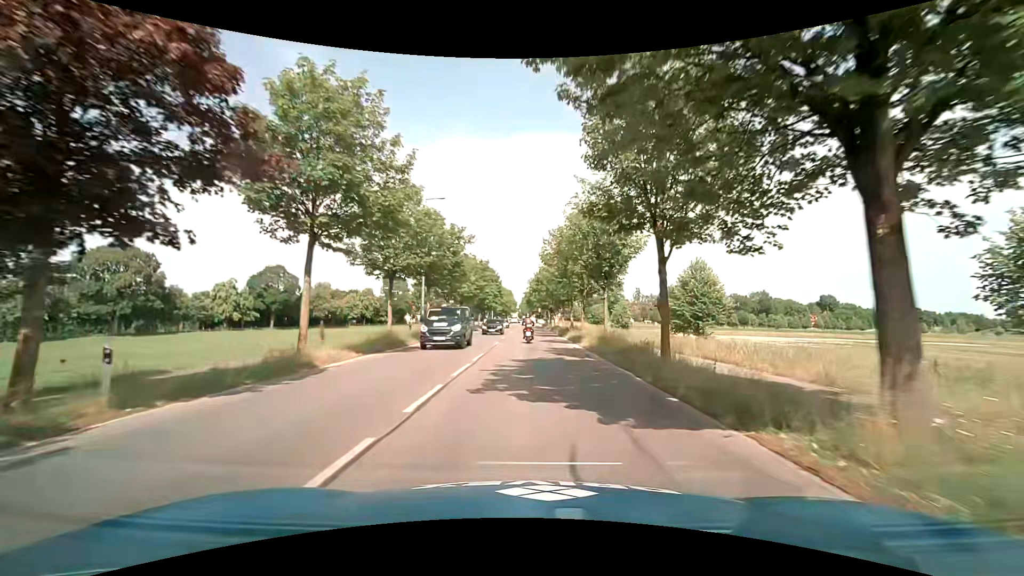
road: tertiary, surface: asphalt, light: Day
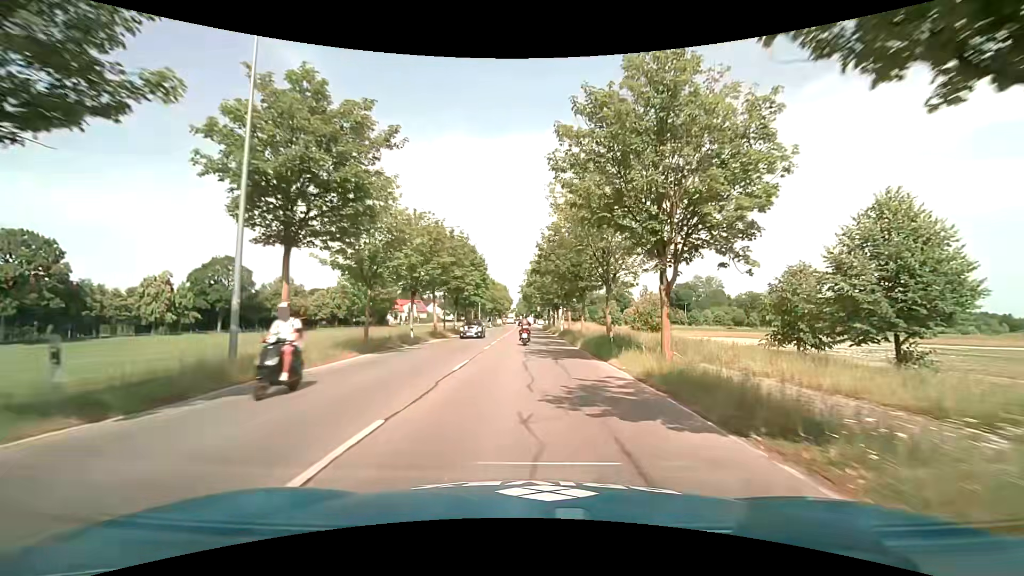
(+0.1, +22.6) m; 0°
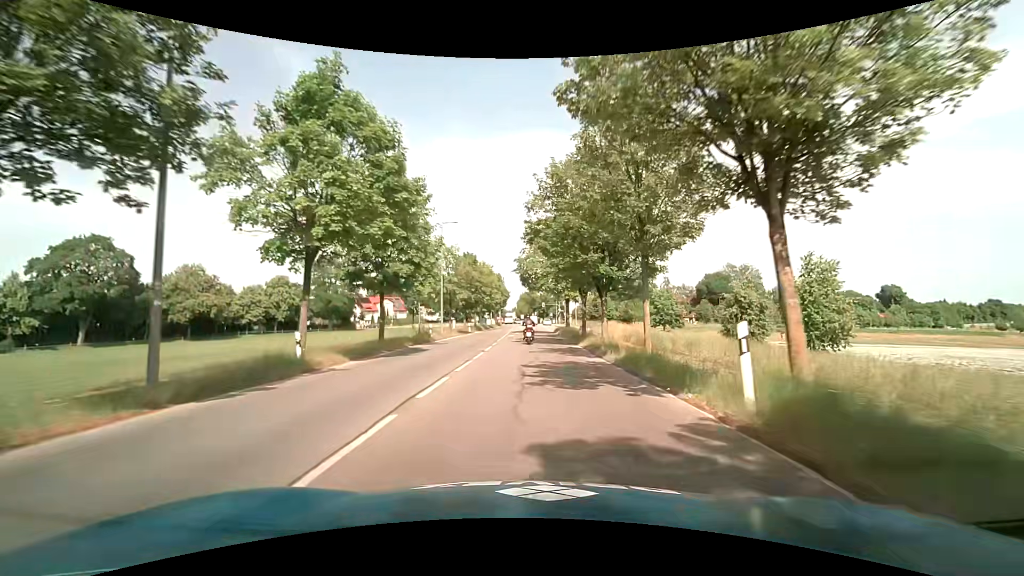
(0.0, +36.9) m; 0°
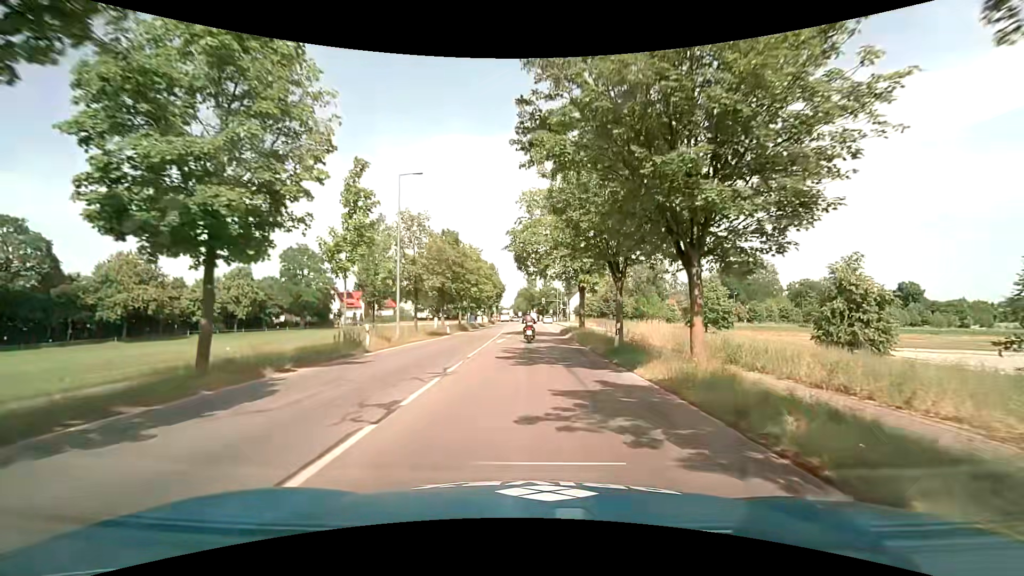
(0.0, +14.3) m; 0°
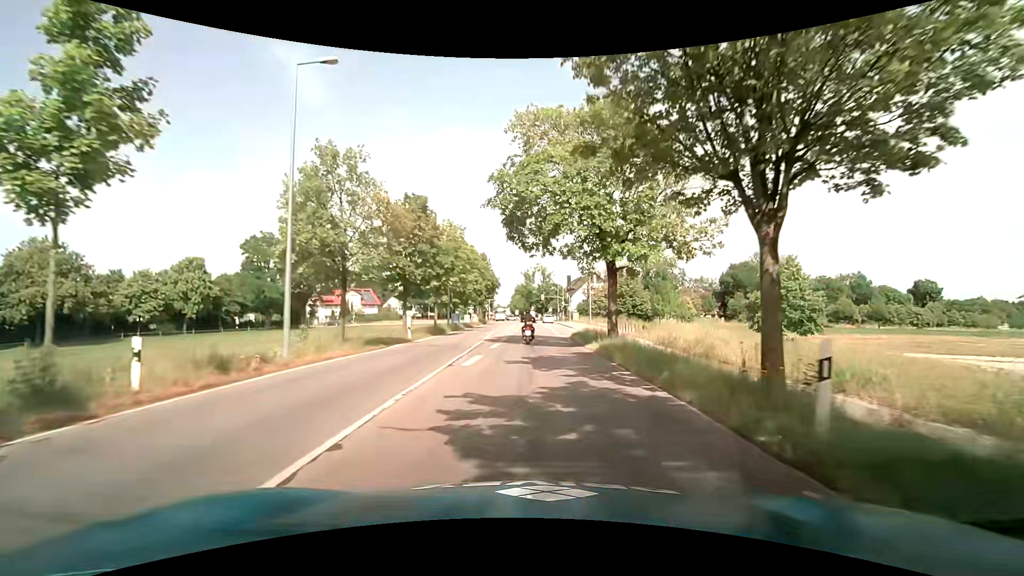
(0.0, +13.3) m; -1°
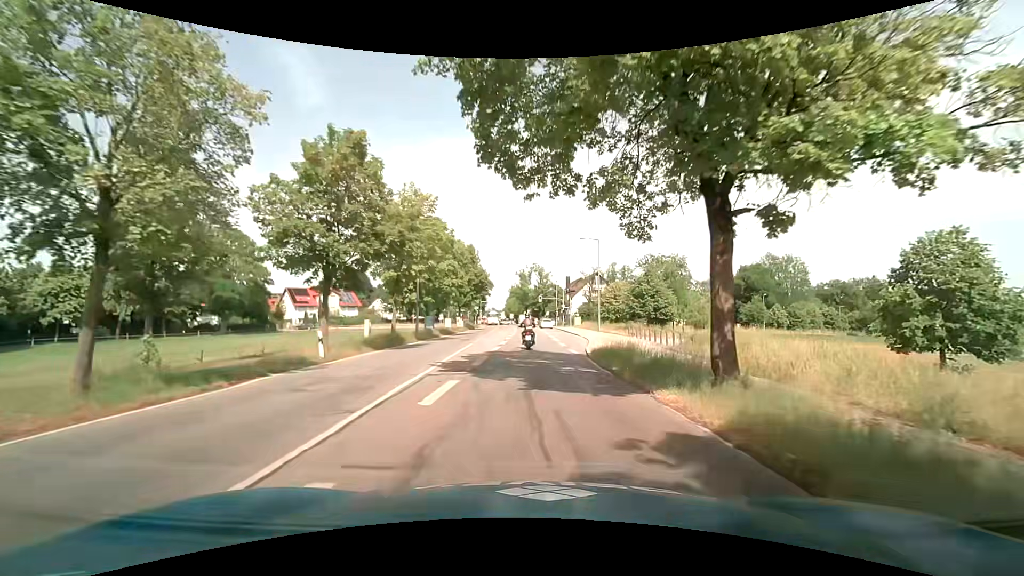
(+0.2, +12.3) m; +2°
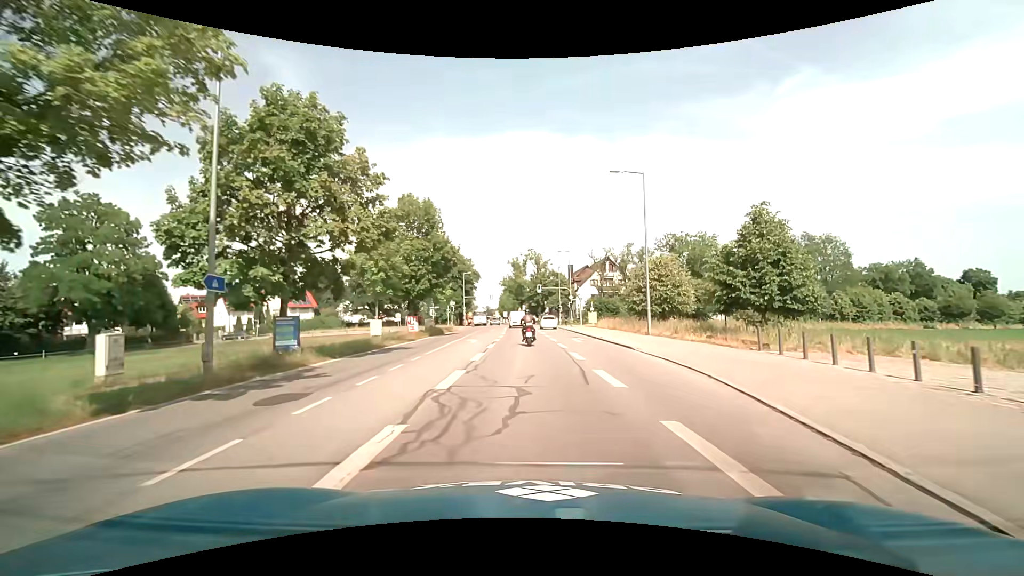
(0.0, +24.4) m; 0°
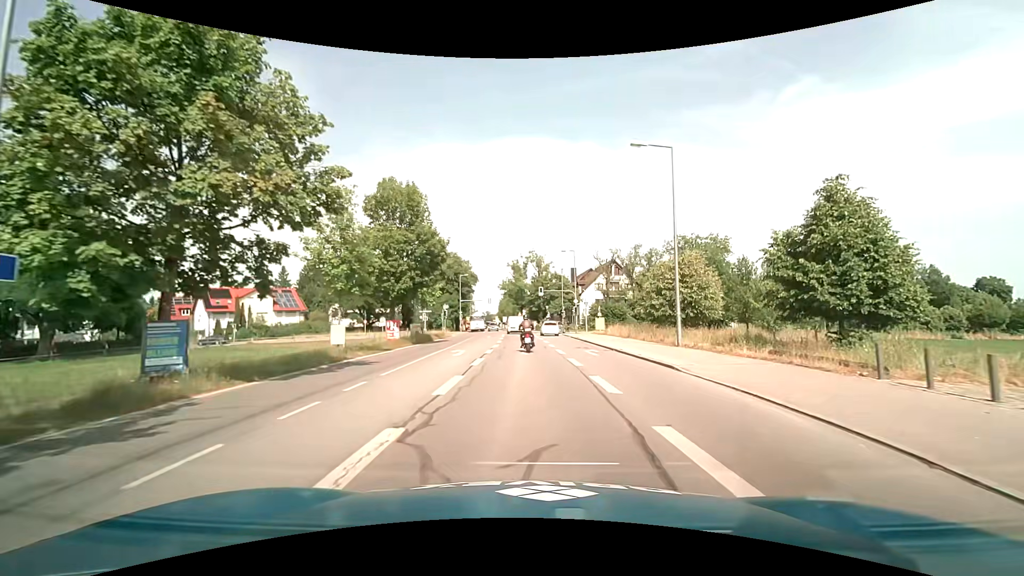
(0.0, +6.0) m; 0°
(0, +10) (0, +20) (0, +30) (-1, +40) (-1, +50) (-1, +60) (-2, +70) (-3, +80) (-4, +90) (-4, +100) m
